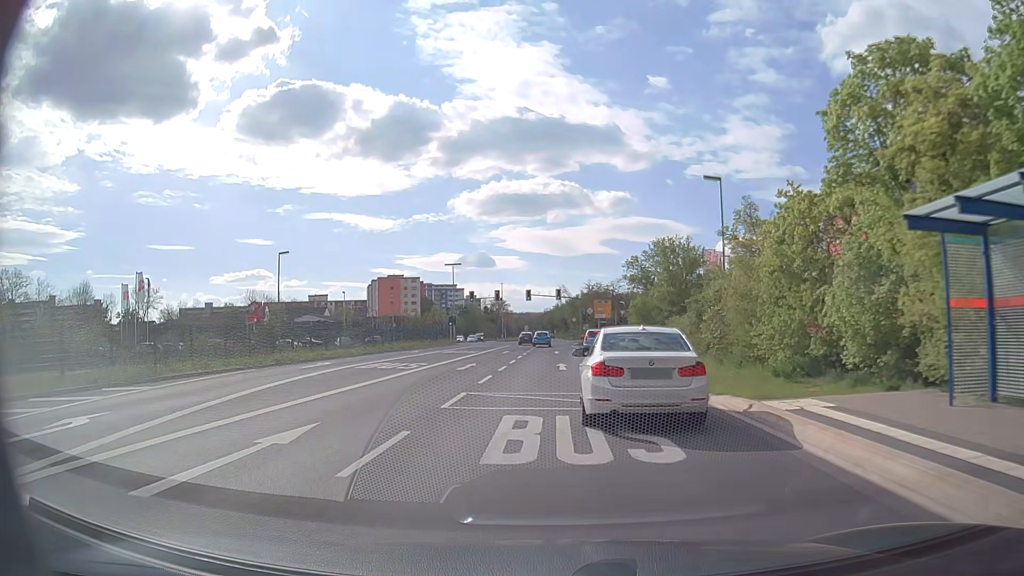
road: primary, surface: asphalt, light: Day
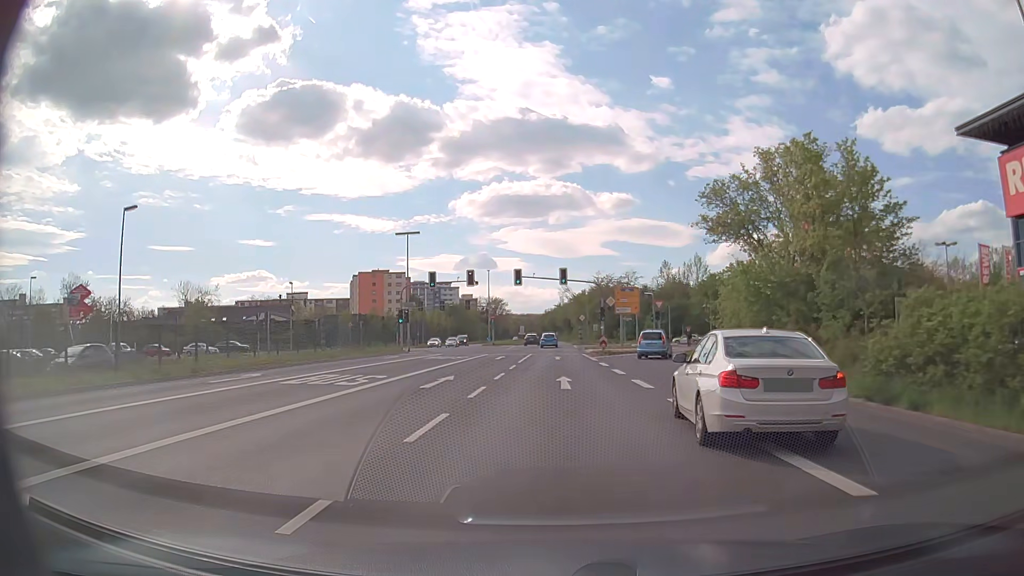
(0.0, +27.9) m; 0°
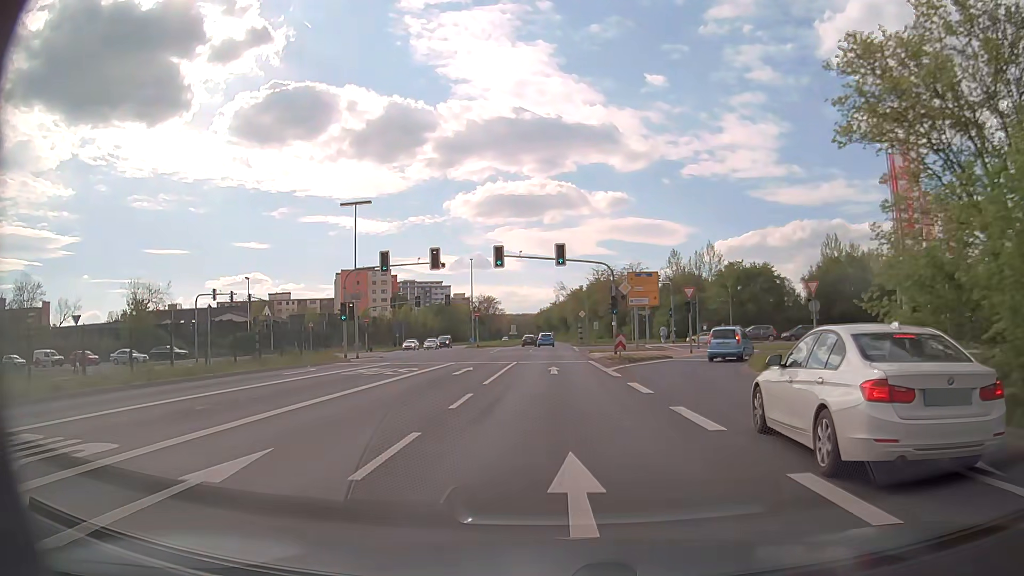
(+0.1, +14.3) m; 0°
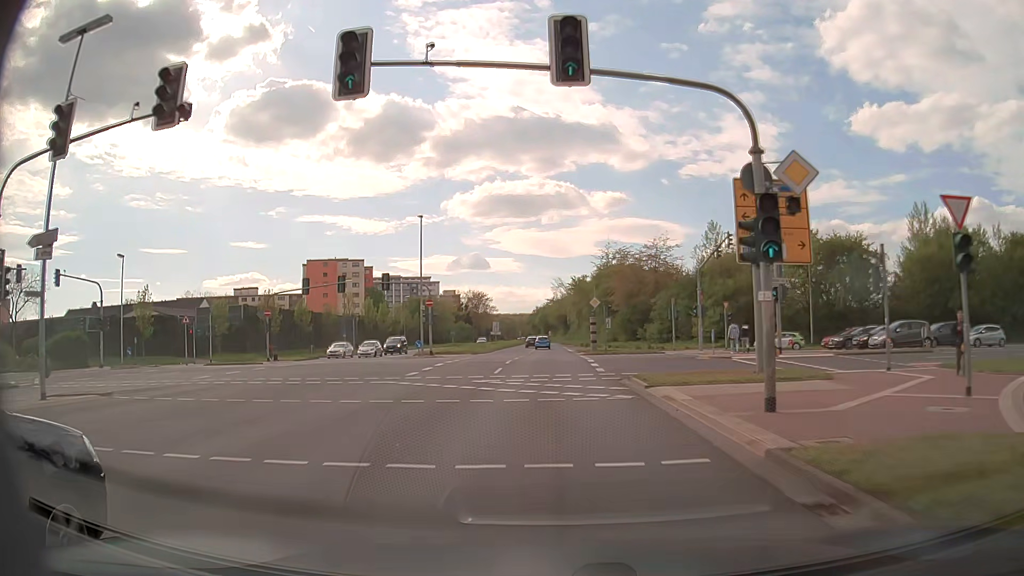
(0.0, +29.4) m; 0°
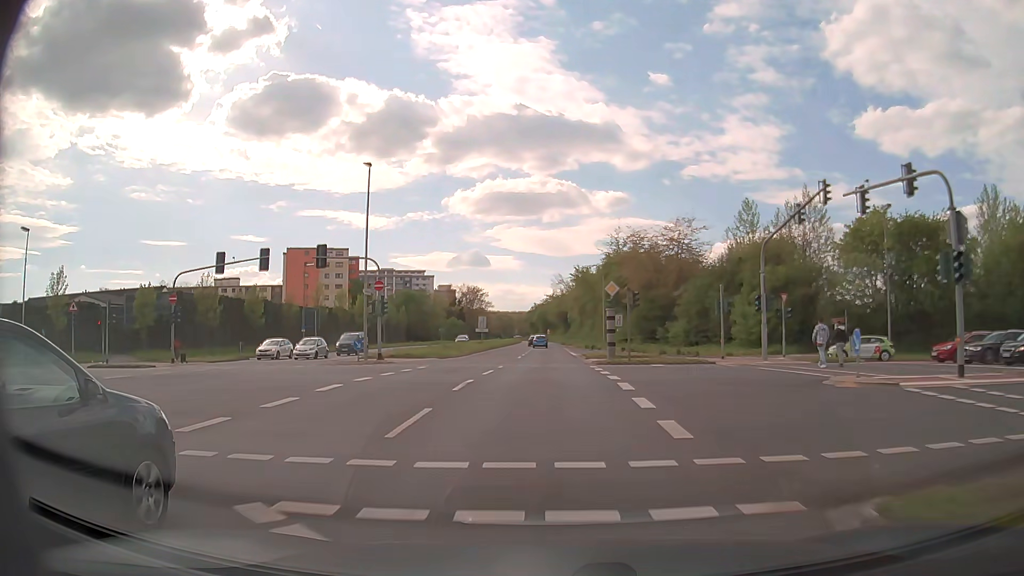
(0.0, +15.1) m; 0°
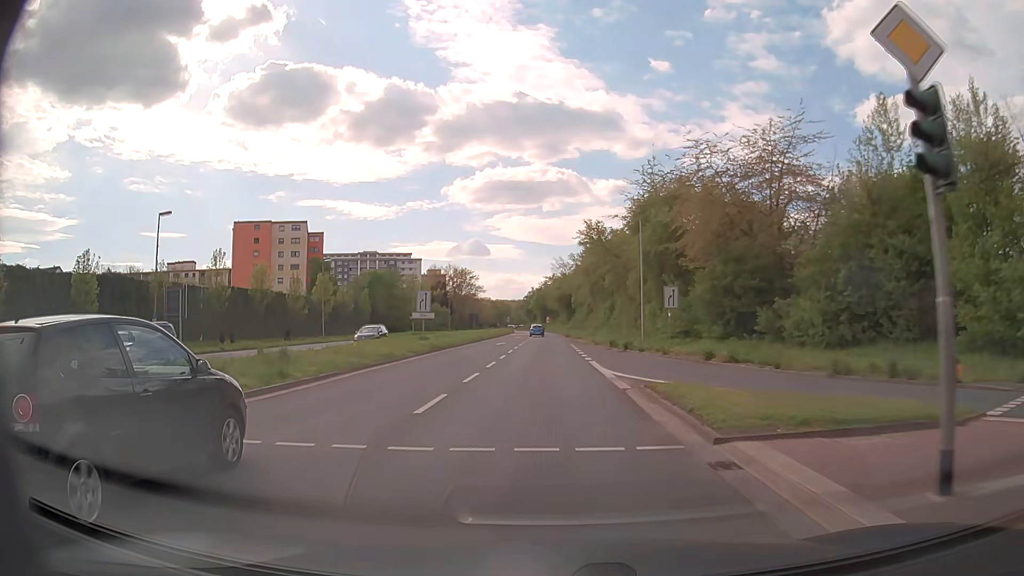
(-0.1, +30.9) m; 0°
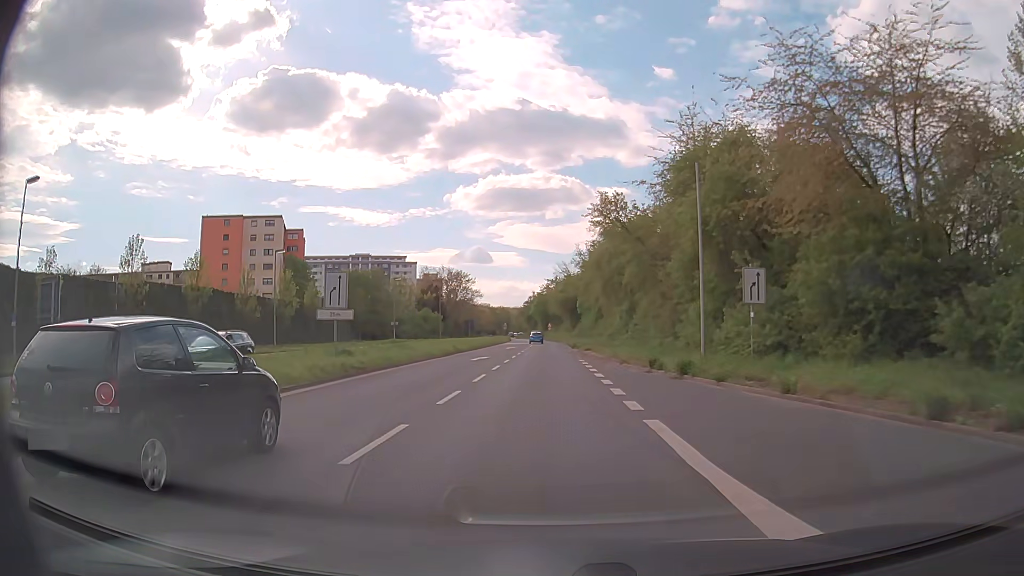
(-0.1, +15.8) m; 0°
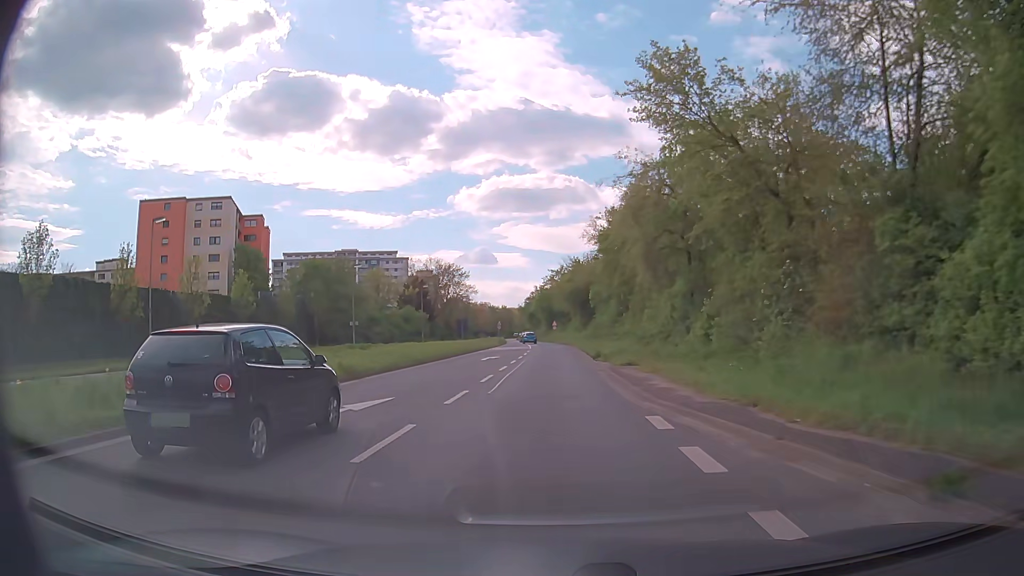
(-0.1, +24.0) m; 0°
(0, +10) (0, +20) (0, +30) (0, +40) (0, +50) (0, +60) (-1, +70) (-1, +80) (-2, +90) (-4, +100) m
